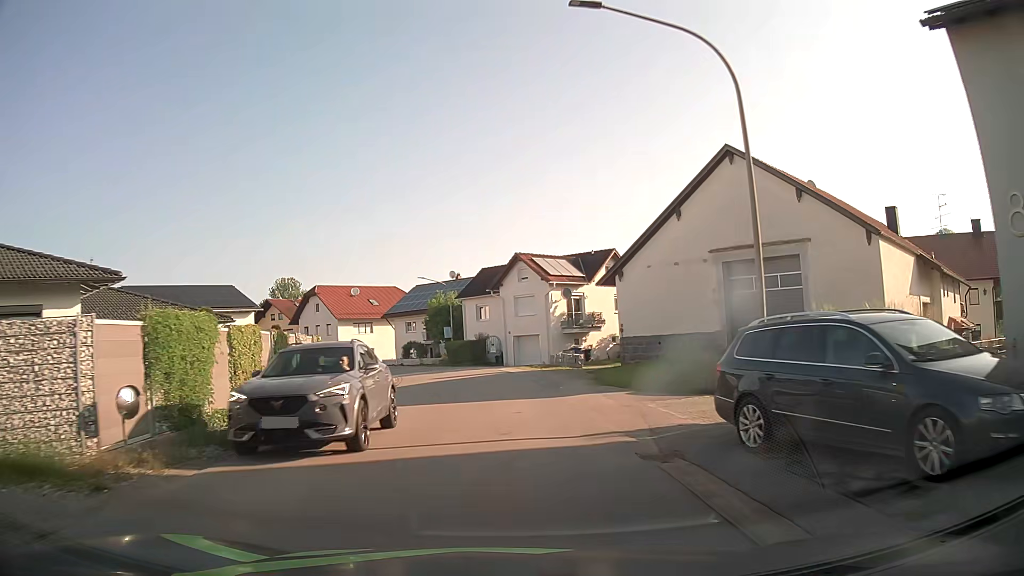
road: tertiary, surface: asphalt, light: Day
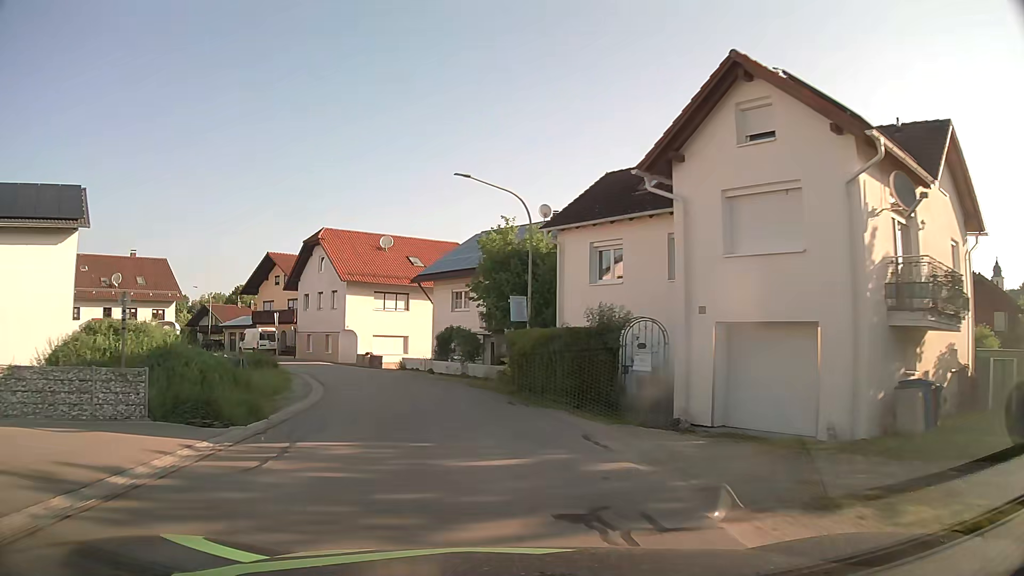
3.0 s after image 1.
(-1.4, +32.7) m; -8°
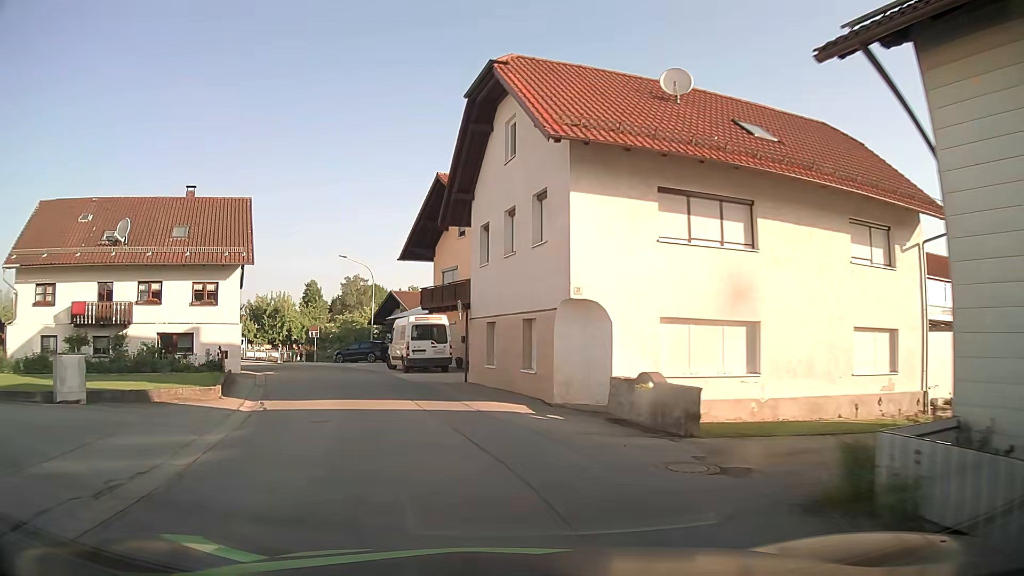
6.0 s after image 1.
(-5.9, +31.3) m; -23°
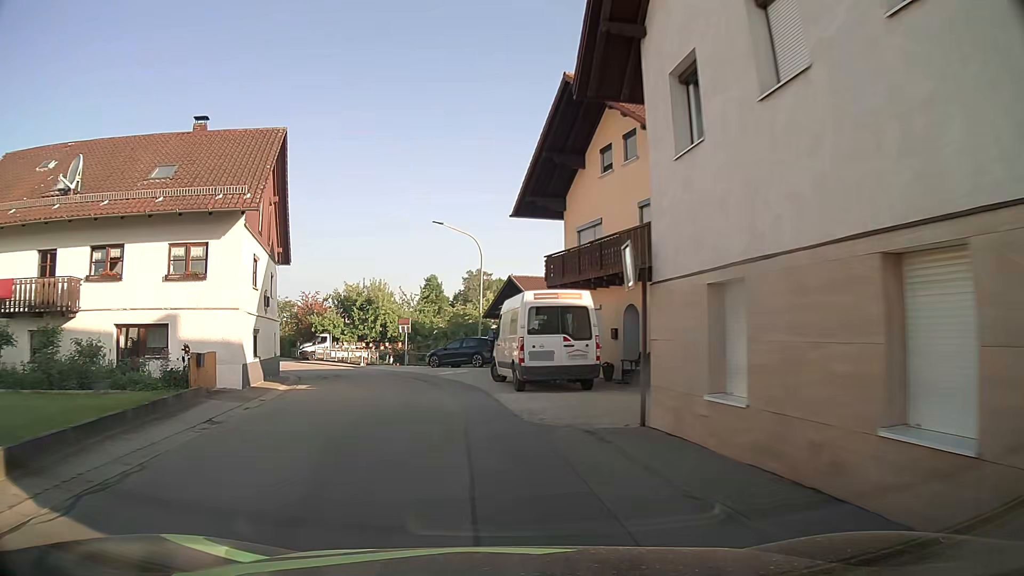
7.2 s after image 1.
(-1.2, +12.6) m; -11°
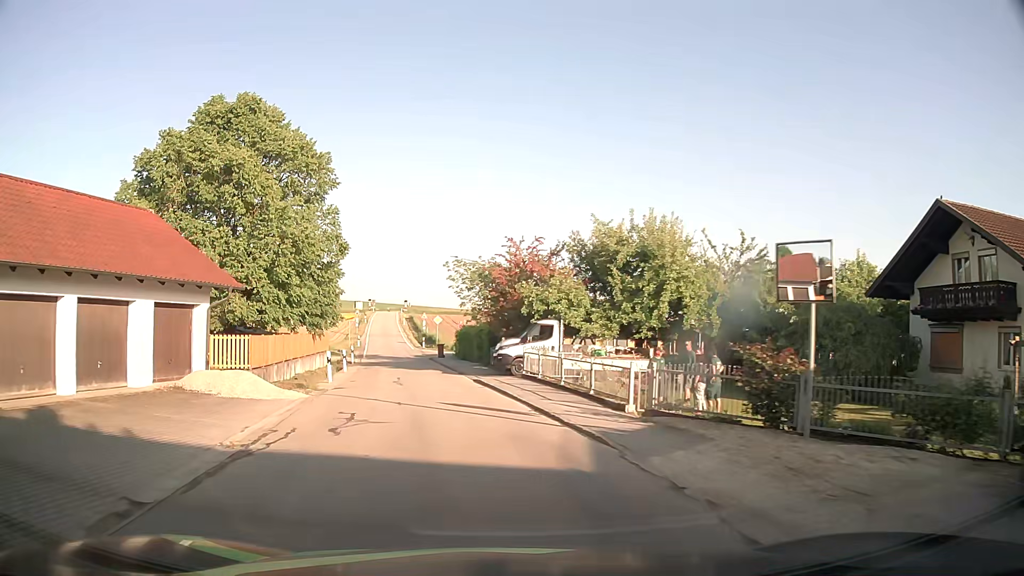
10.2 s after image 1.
(-5.8, +28.5) m; -23°
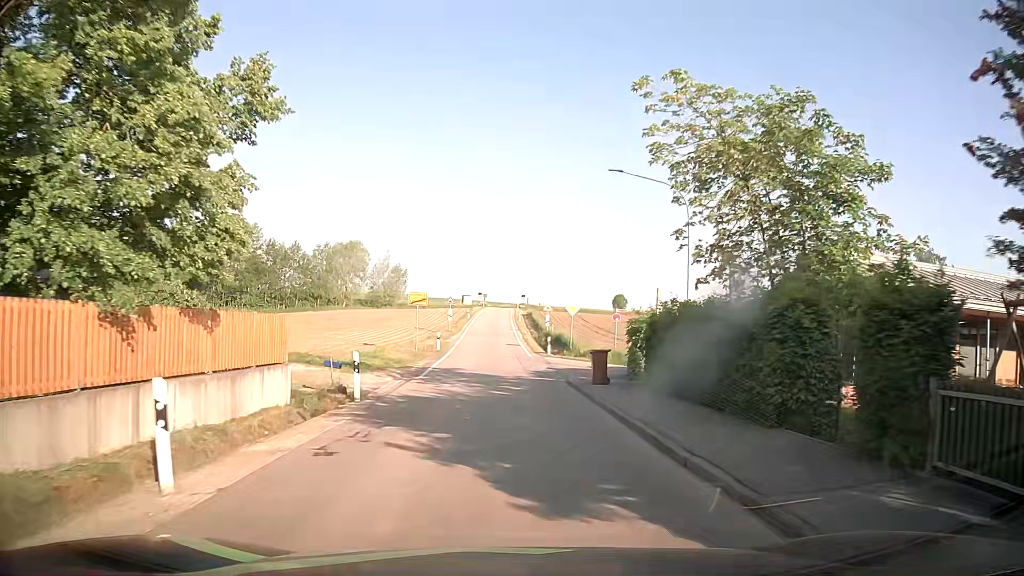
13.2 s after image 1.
(-3.3, +26.3) m; -10°
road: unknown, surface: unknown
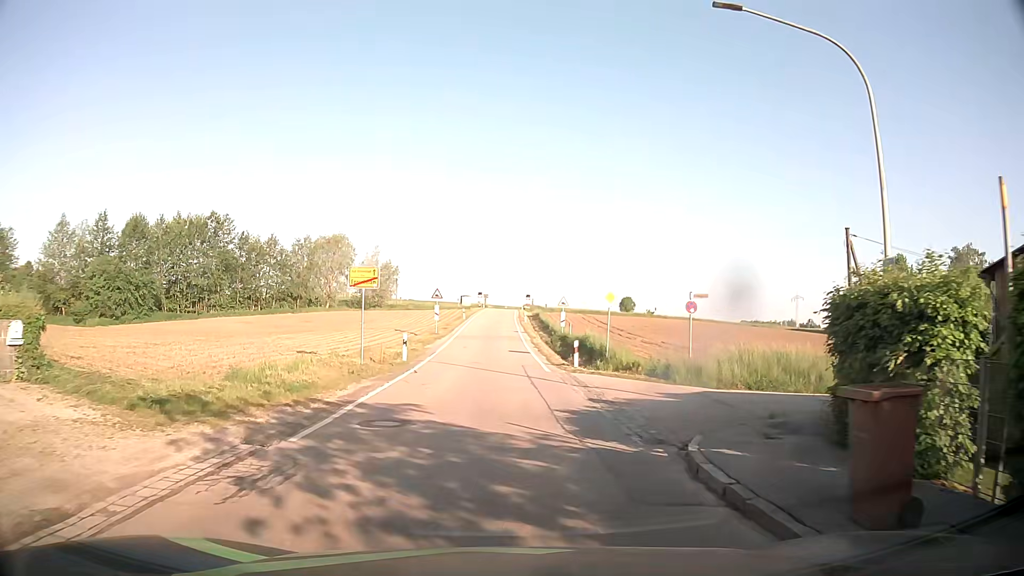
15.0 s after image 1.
(0.0, +13.3) m; 0°
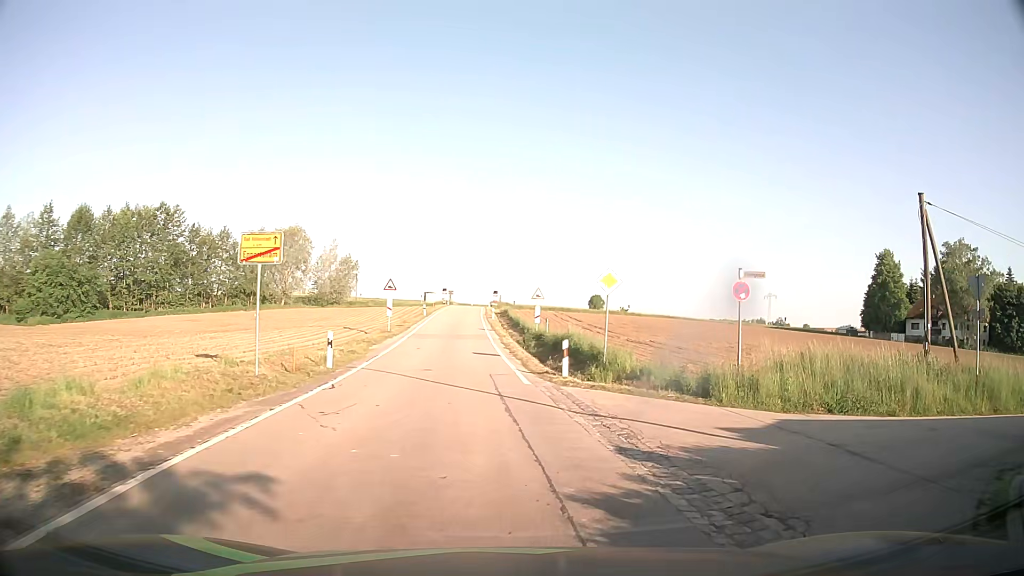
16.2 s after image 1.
(0.0, +6.6) m; +2°
